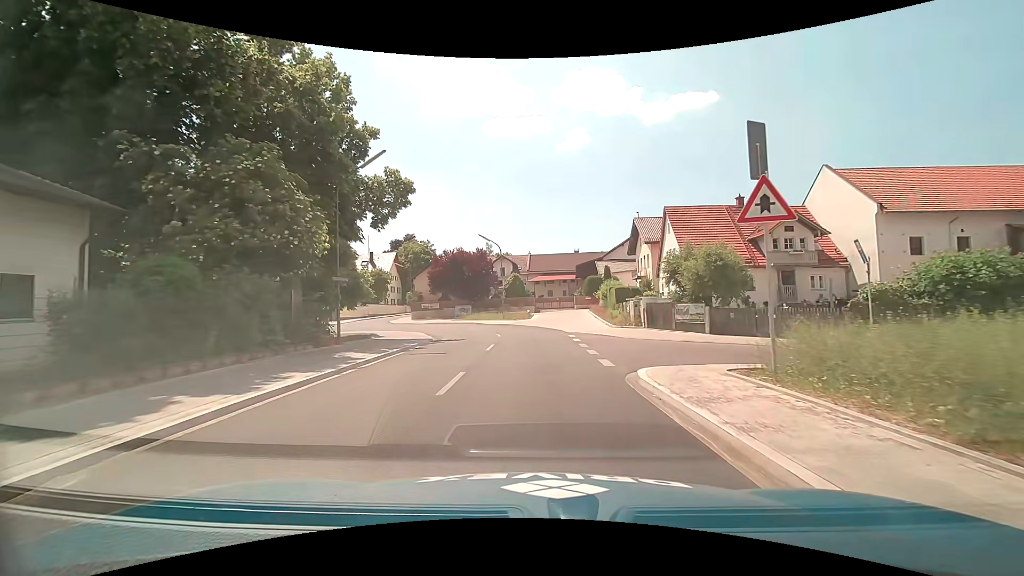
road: tertiary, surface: asphalt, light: Day
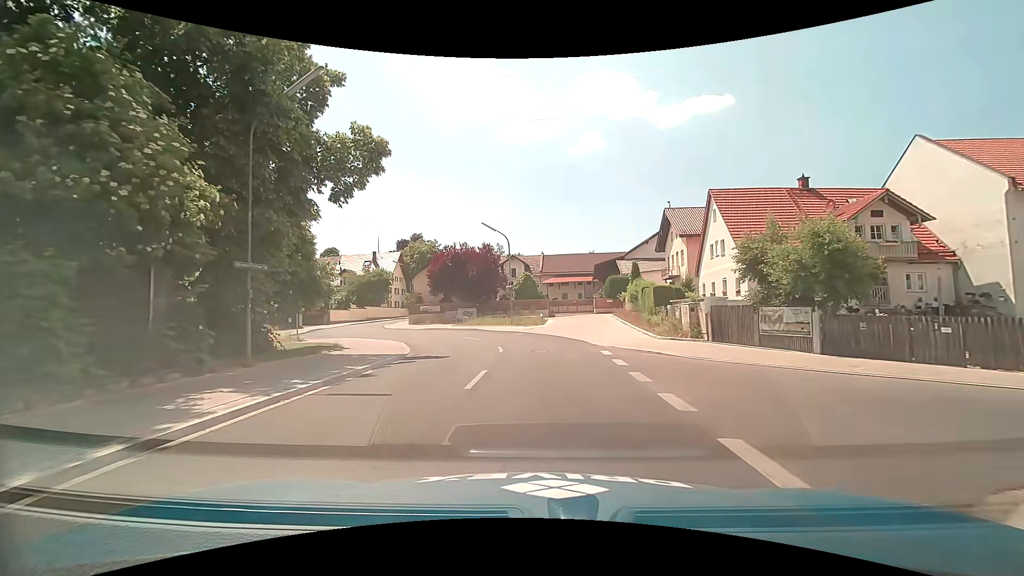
(-0.1, +7.8) m; -1°
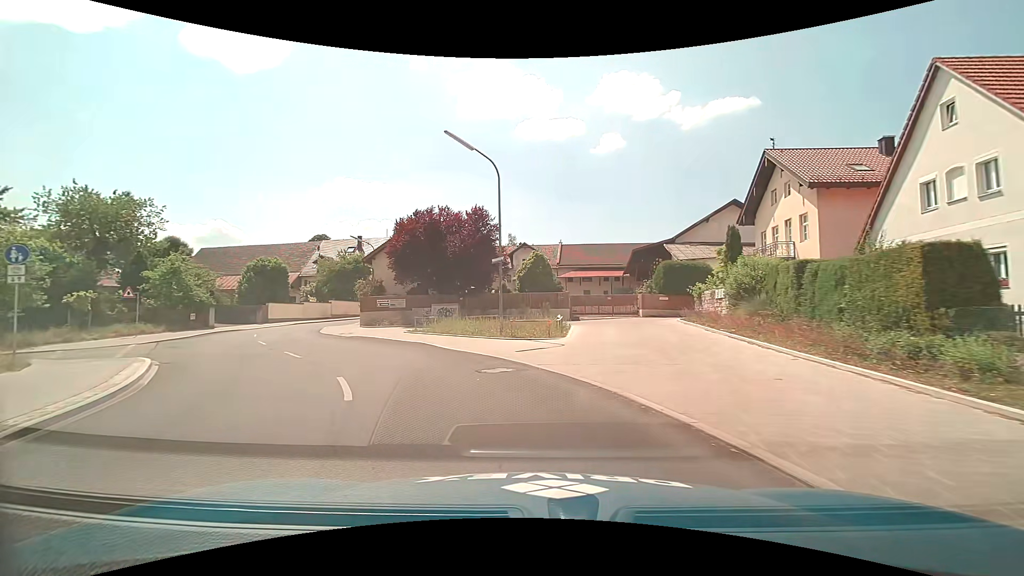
(+0.2, +19.3) m; -2°
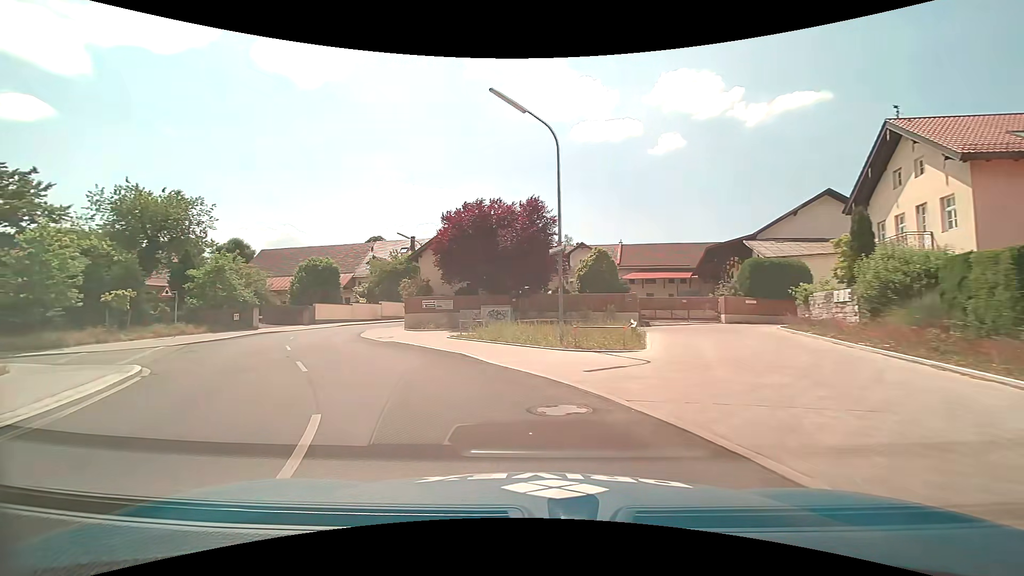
(-0.2, +4.1) m; -7°
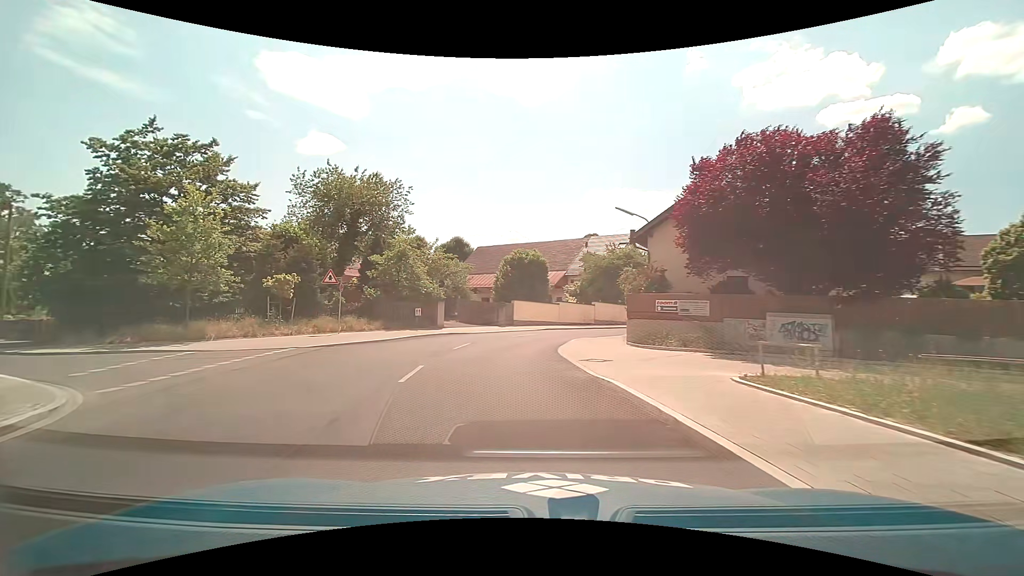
(-2.6, +12.3) m; -24°
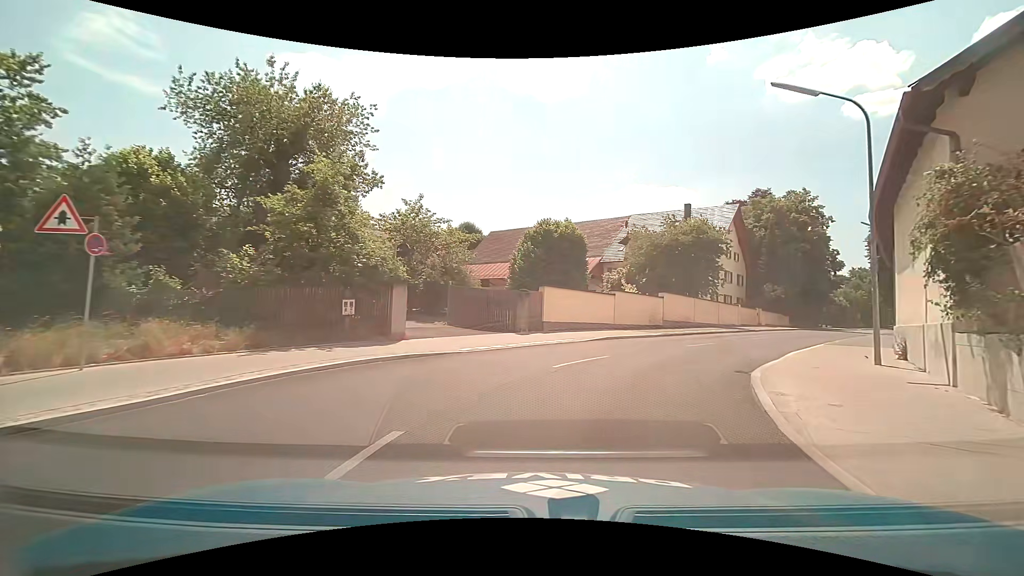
(-1.0, +16.8) m; -1°
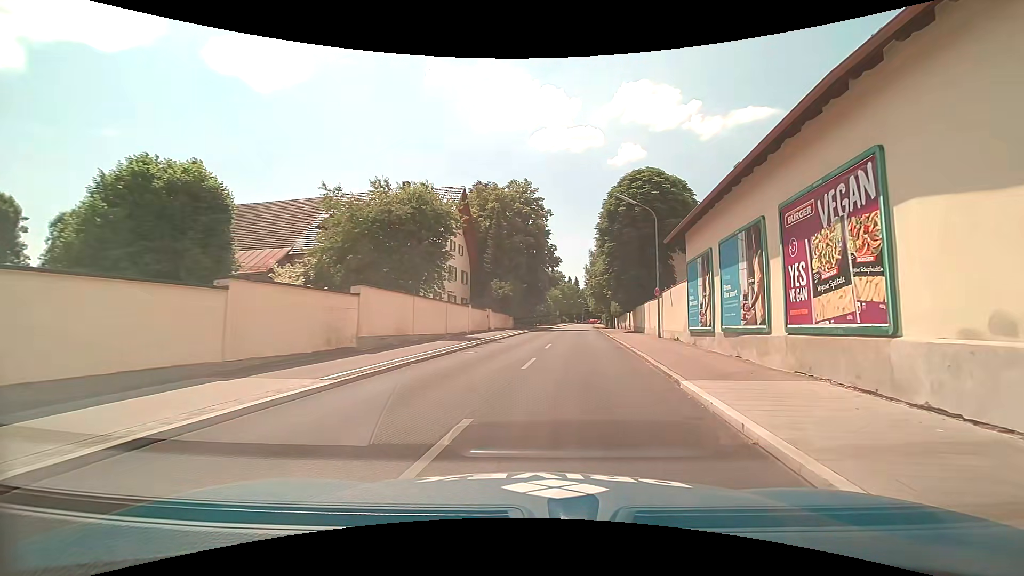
(+3.7, +15.2) m; +31°
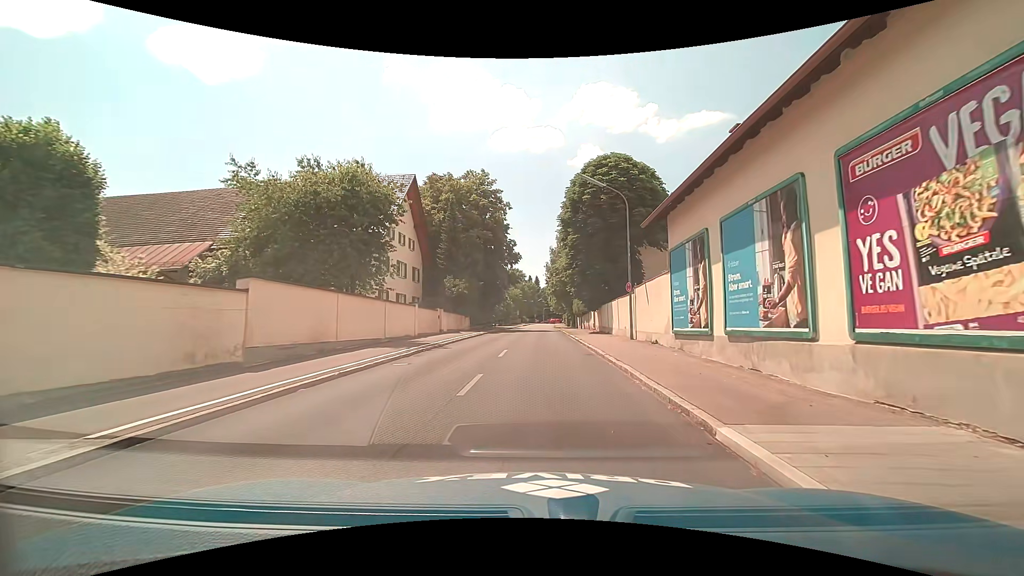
(+0.2, +4.1) m; +5°
(0, +10) (0, +20) (0, +30) (0, +40) (0, +50) (0, +60) (0, +70) (+1, +80) (+1, +90) (+1, +100) m
